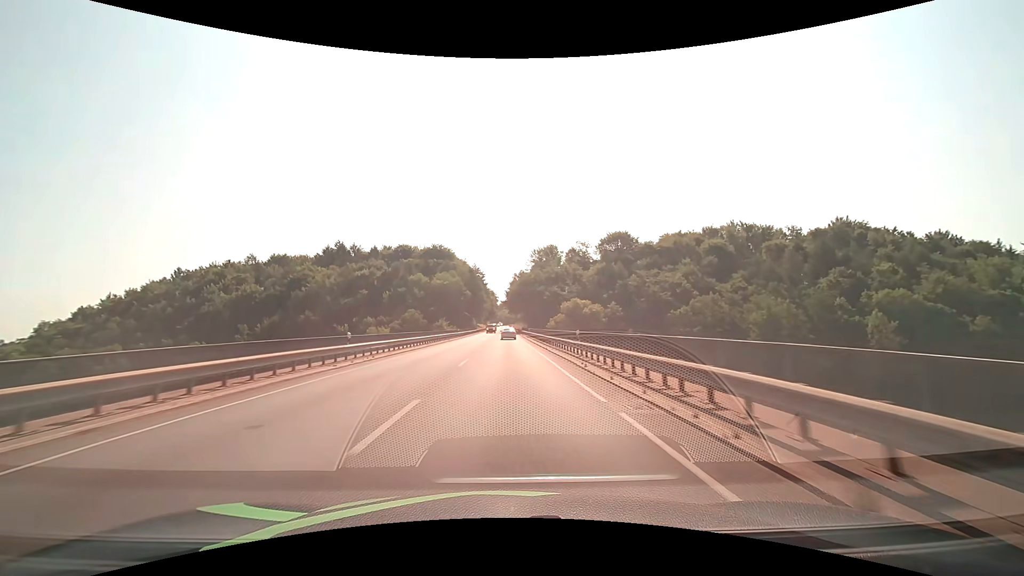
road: primary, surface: asphalt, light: Day
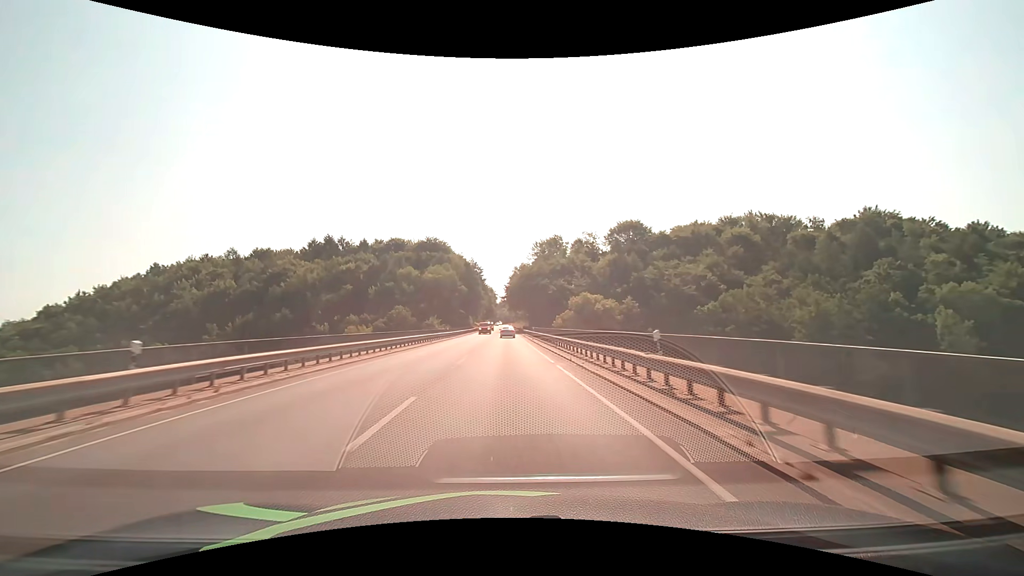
(0.0, +12.5) m; 0°
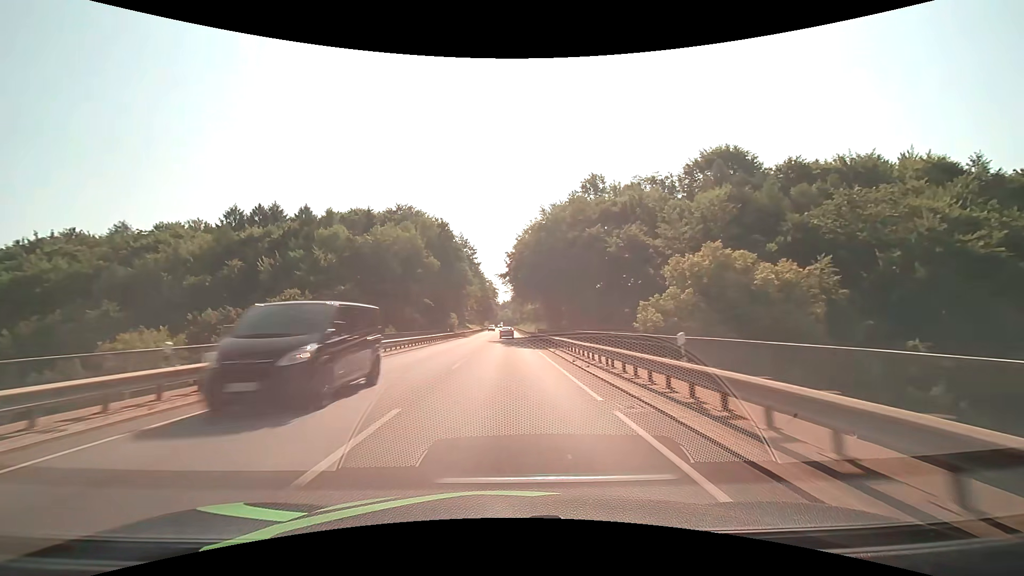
(-0.2, +49.9) m; 0°
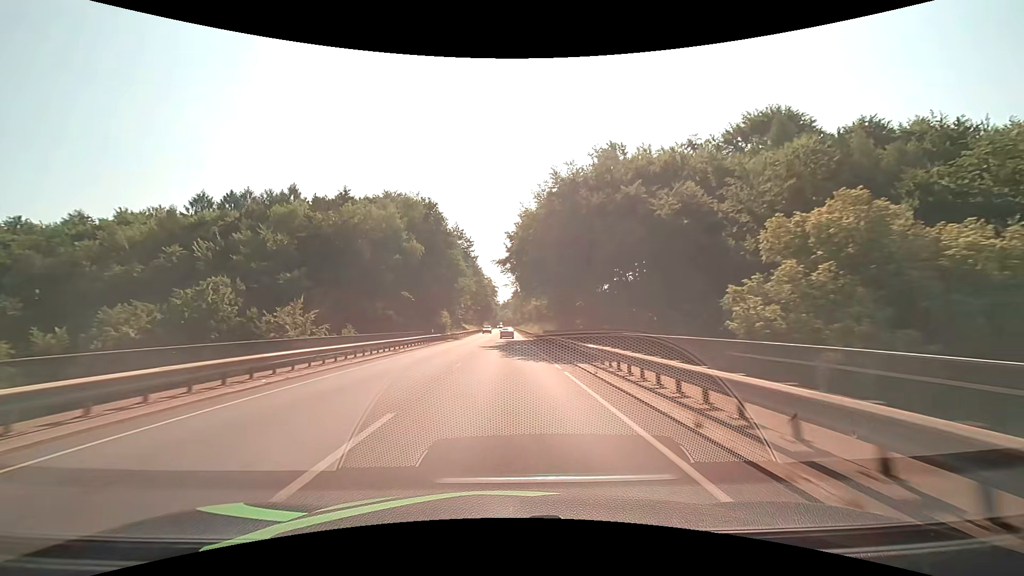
(0.0, +12.5) m; 0°
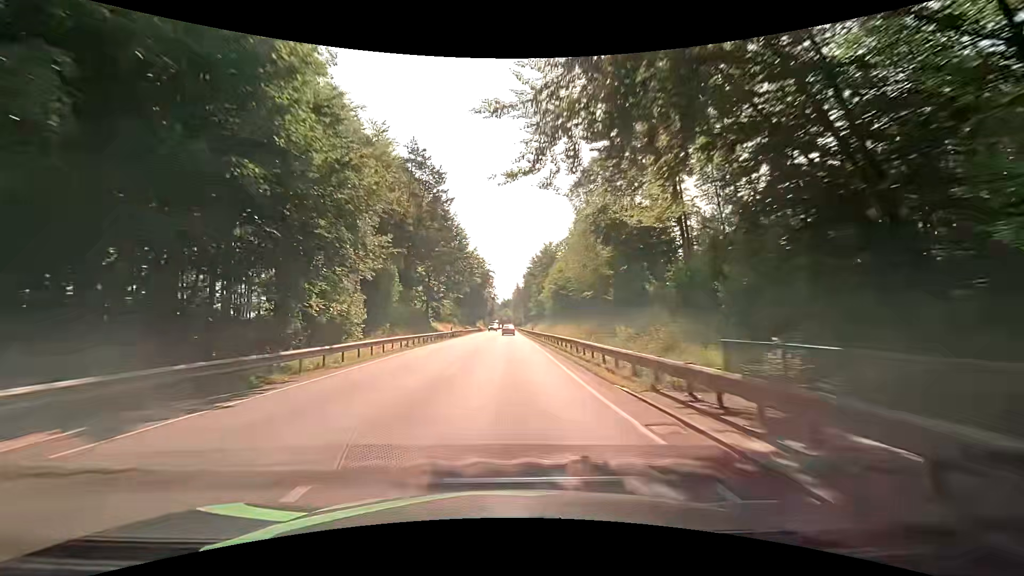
(-0.1, +49.9) m; 0°
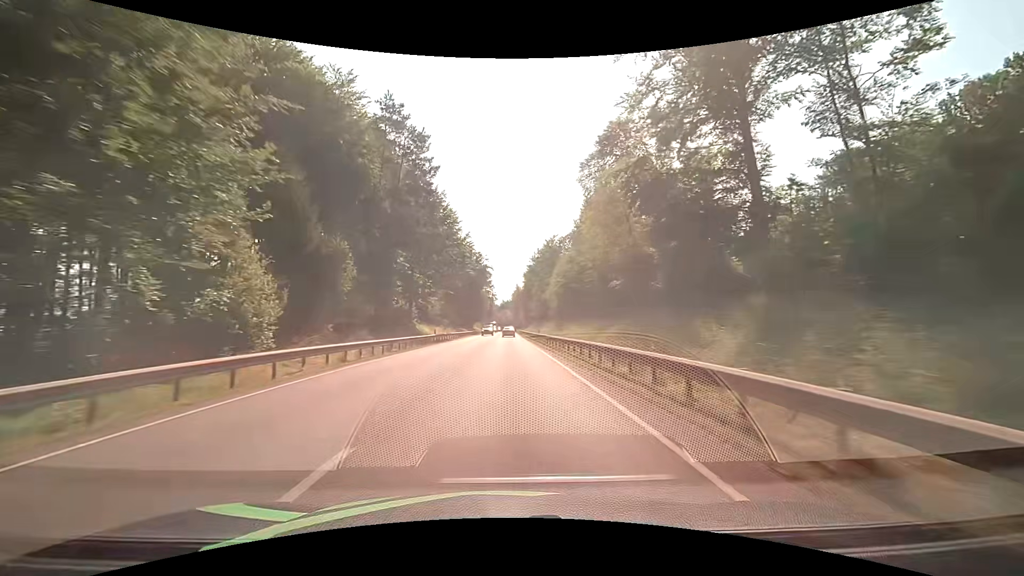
(0.0, +12.5) m; 0°
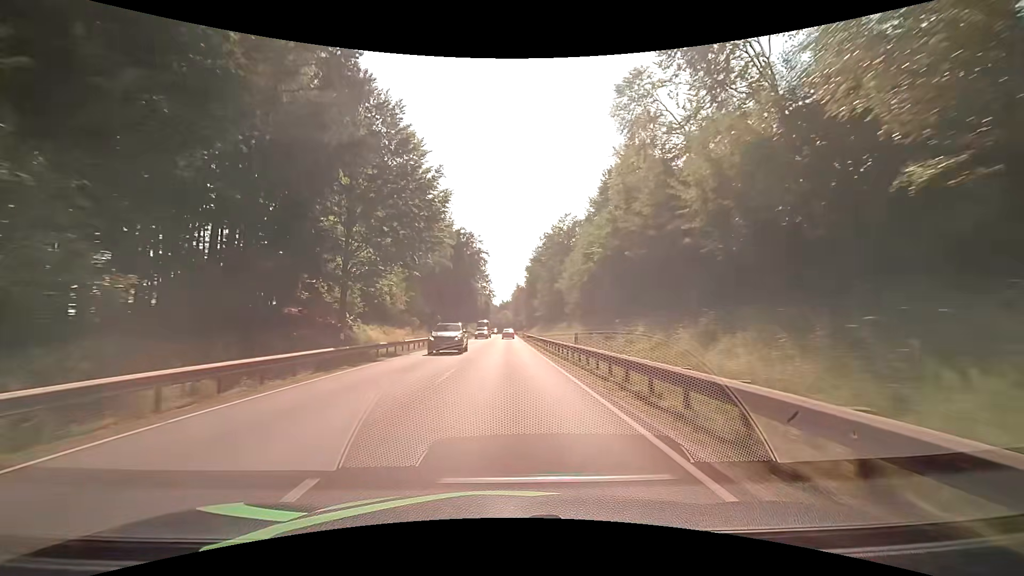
(0.0, +24.9) m; 0°
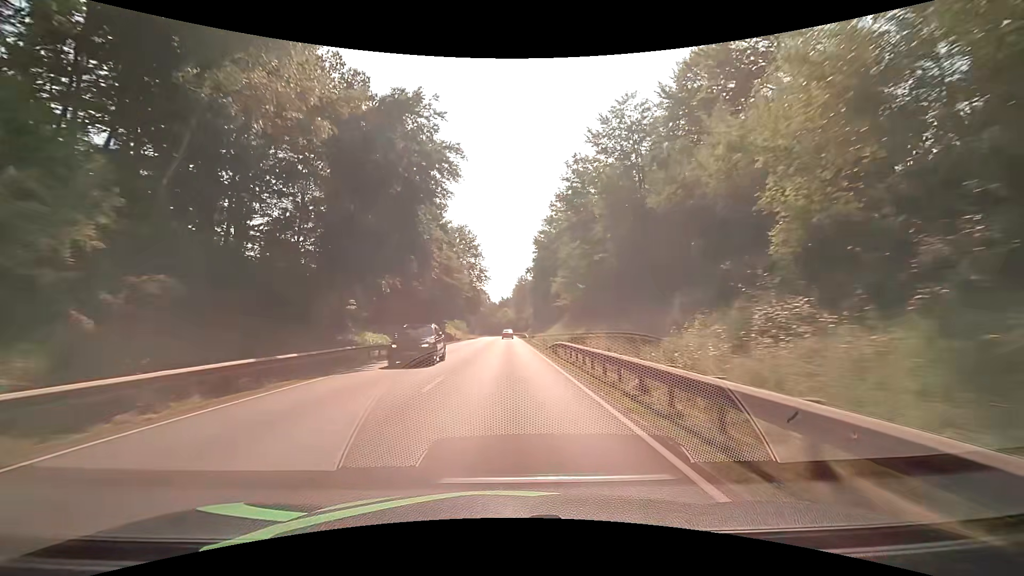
(-0.1, +49.9) m; 0°
(0, +10) (0, +20) (0, +30) (0, +40) (0, +50) (0, +60) (0, +70) (0, +80) (0, +90) (0, +100) m
